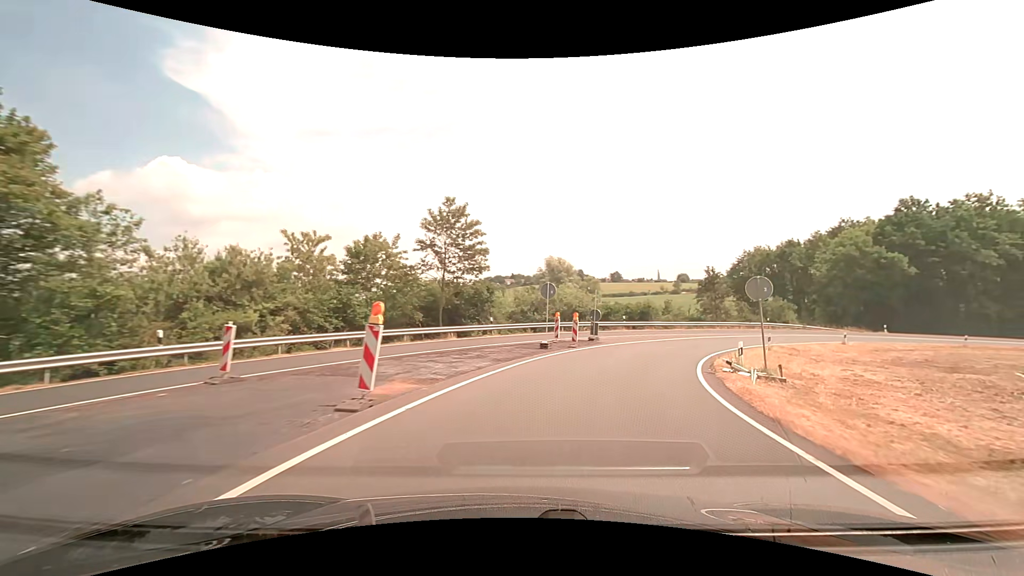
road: trunk_link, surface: asphalt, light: Day
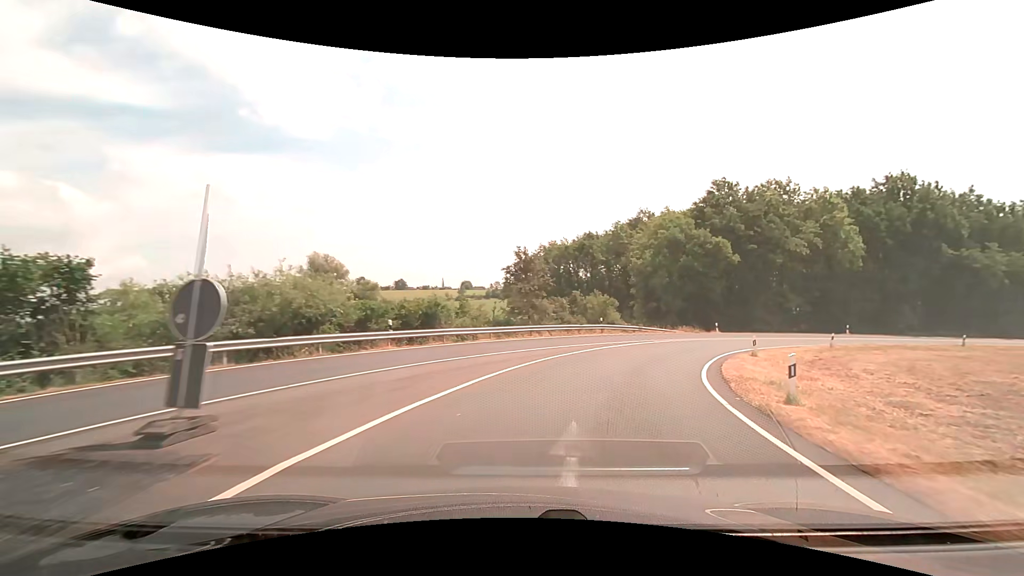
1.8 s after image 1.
(+4.9, +23.0) m; +24°
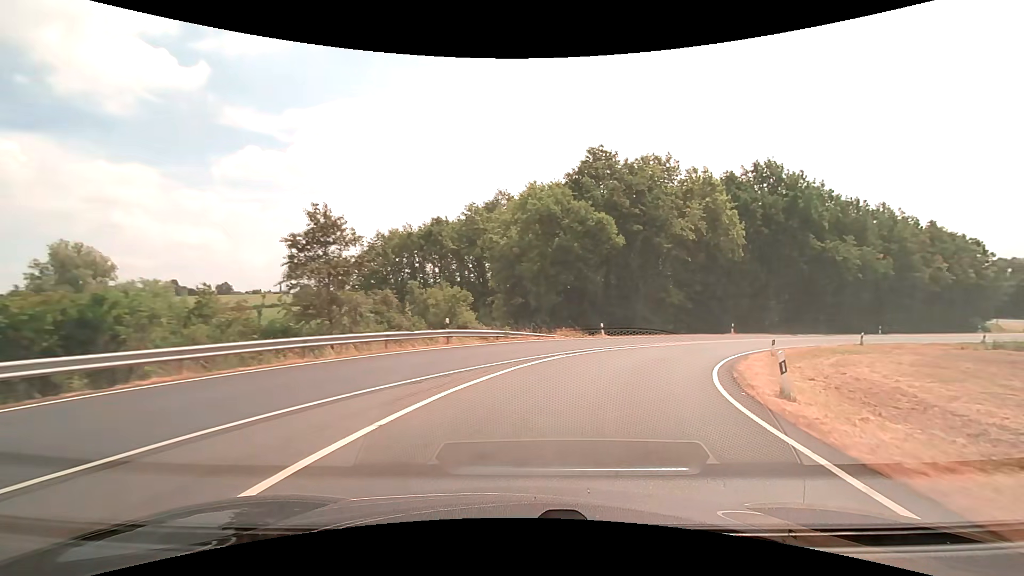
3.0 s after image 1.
(+2.3, +15.6) m; +16°
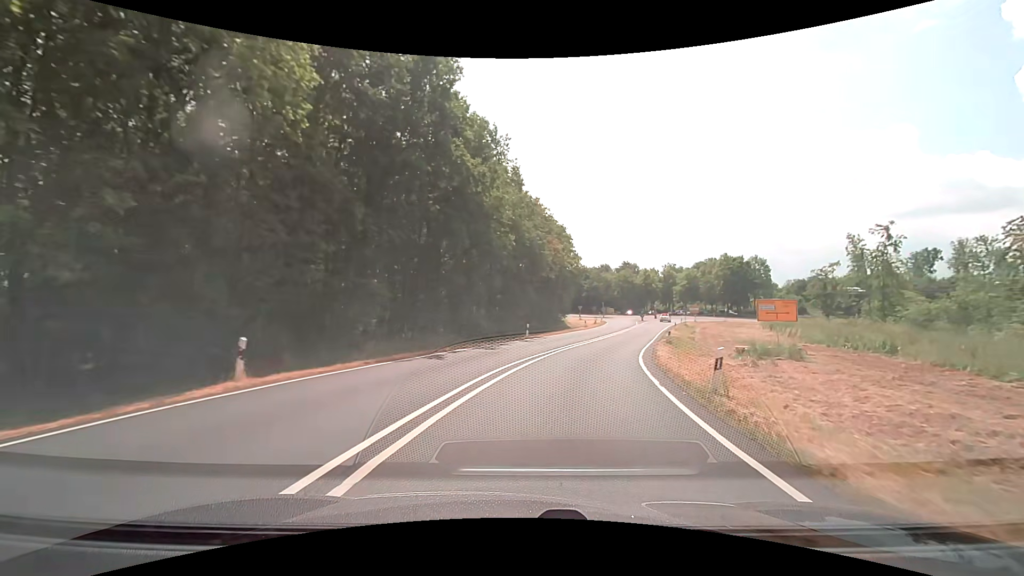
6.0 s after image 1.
(+15.3, +35.6) m; +46°
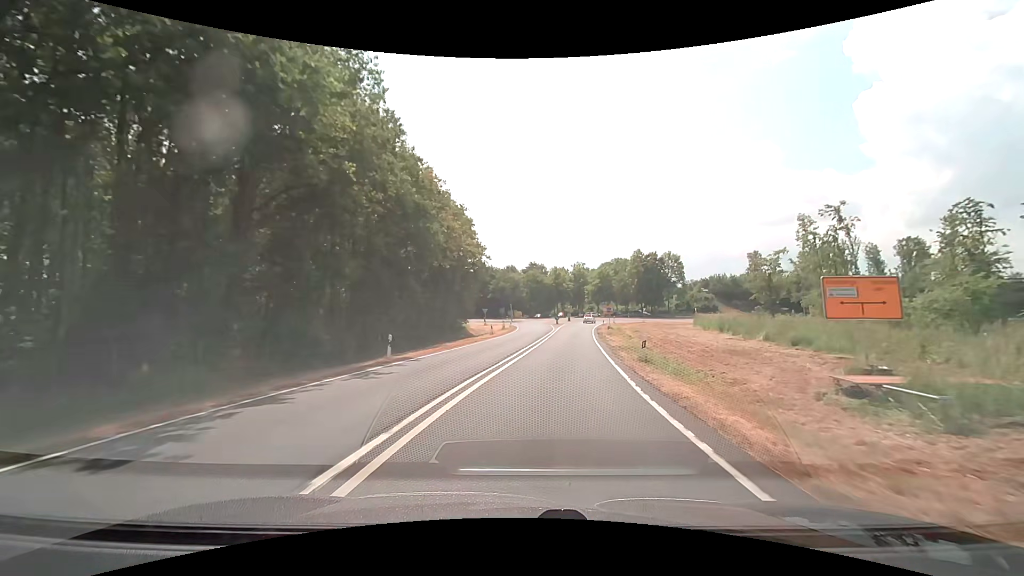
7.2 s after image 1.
(+1.6, +16.0) m; +11°
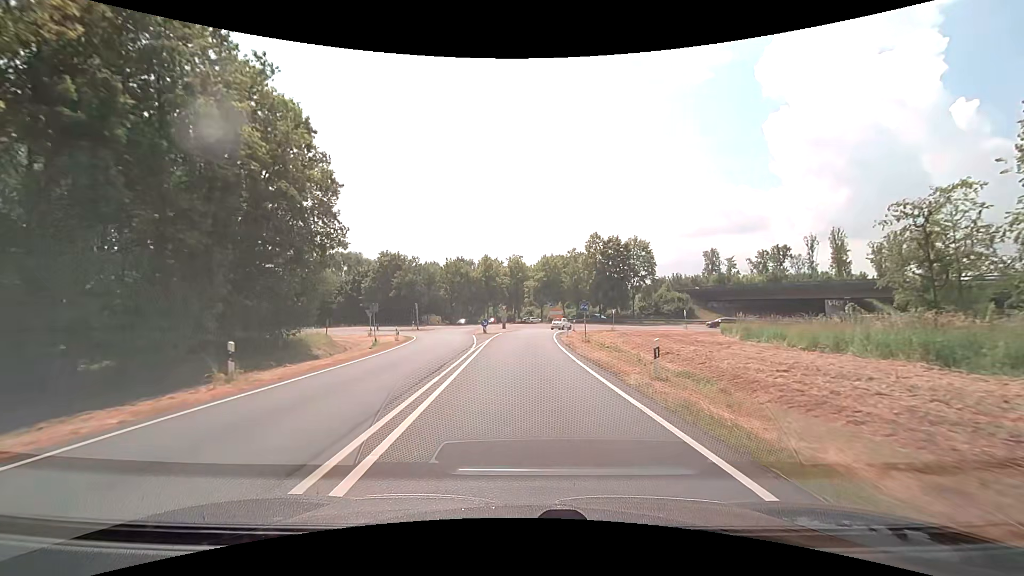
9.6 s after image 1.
(+2.5, +32.2) m; +8°
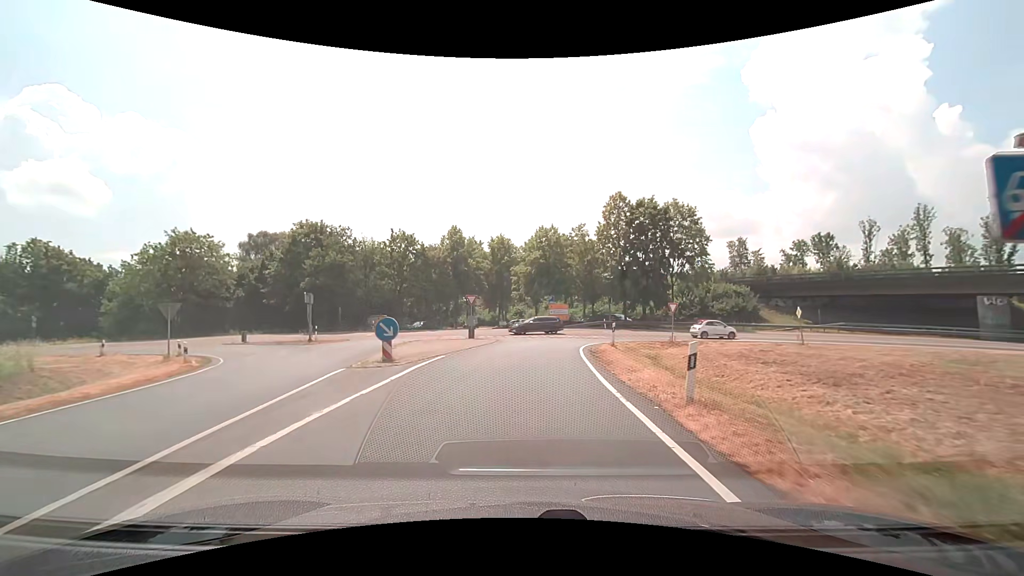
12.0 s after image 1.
(+0.5, +29.2) m; +1°
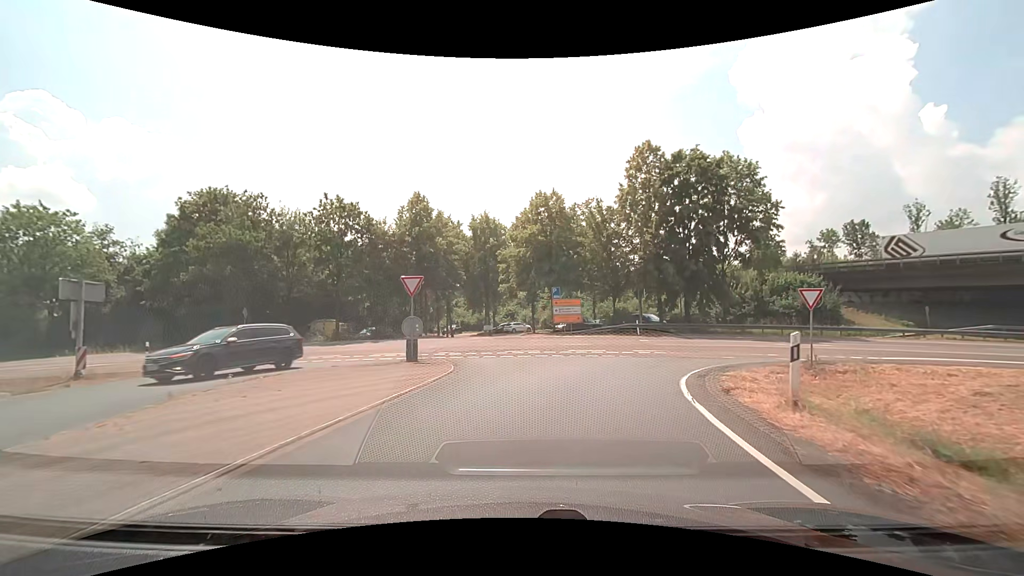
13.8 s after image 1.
(+0.1, +17.1) m; +1°
(+1, +10) (+4, +19) (+12, +25) (+22, +27) (+32, +26) (+42, +25) (+52, +24) (+62, +23) (+72, +22) (+81, +20) m
